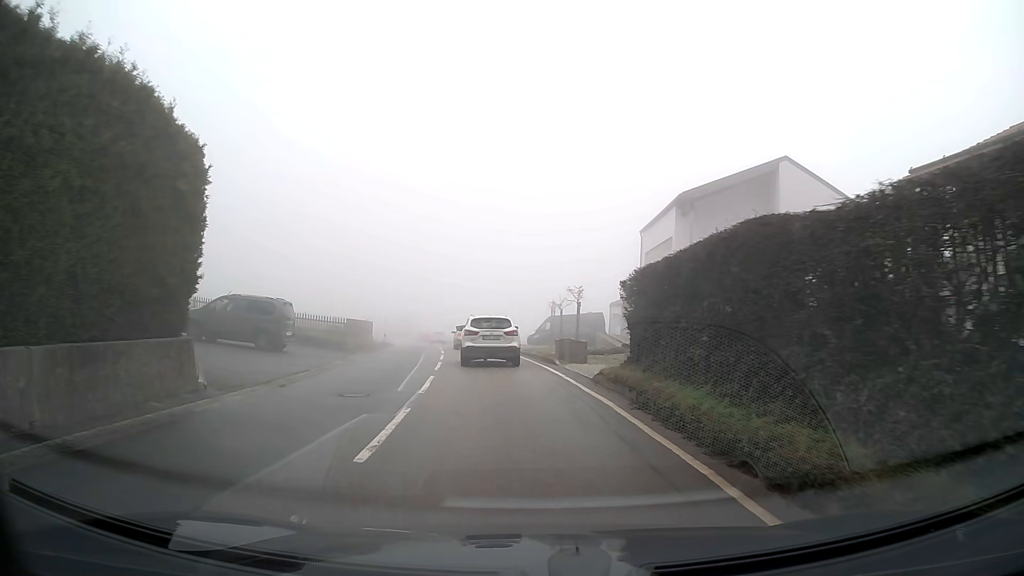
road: tertiary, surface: asphalt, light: Day
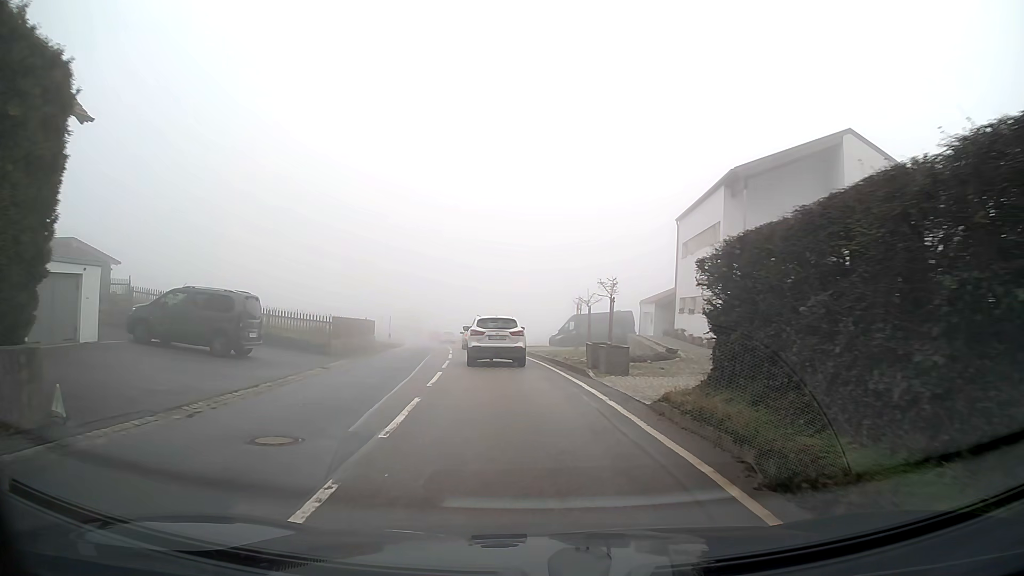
(-0.1, +5.0) m; -2°
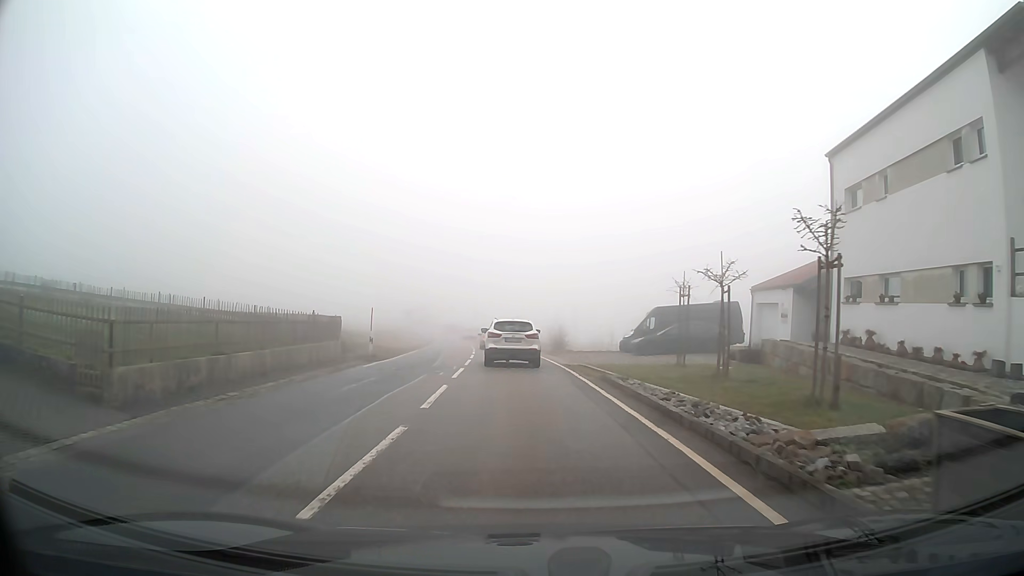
(-0.6, +15.6) m; -4°
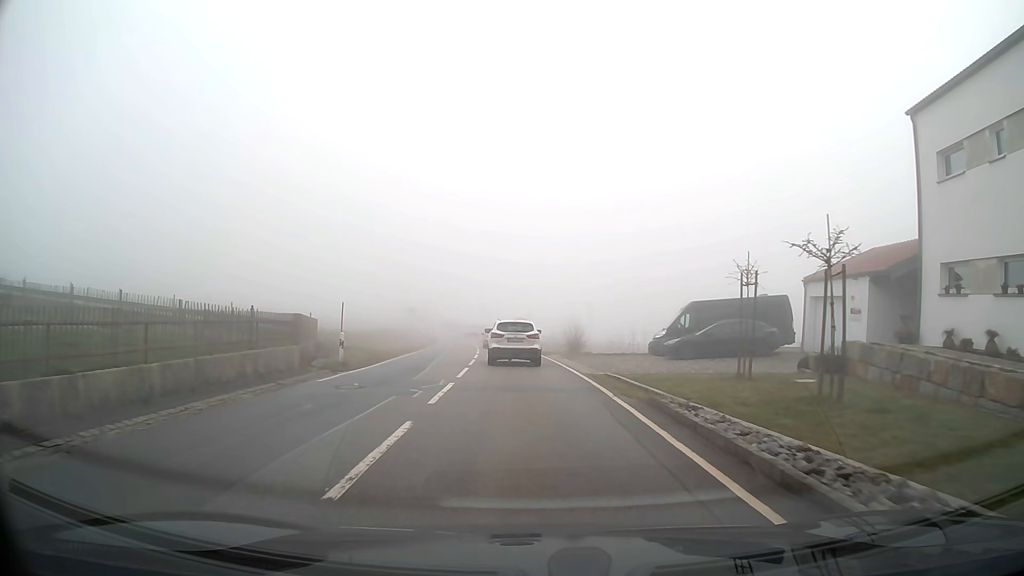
(0.0, +5.5) m; -1°
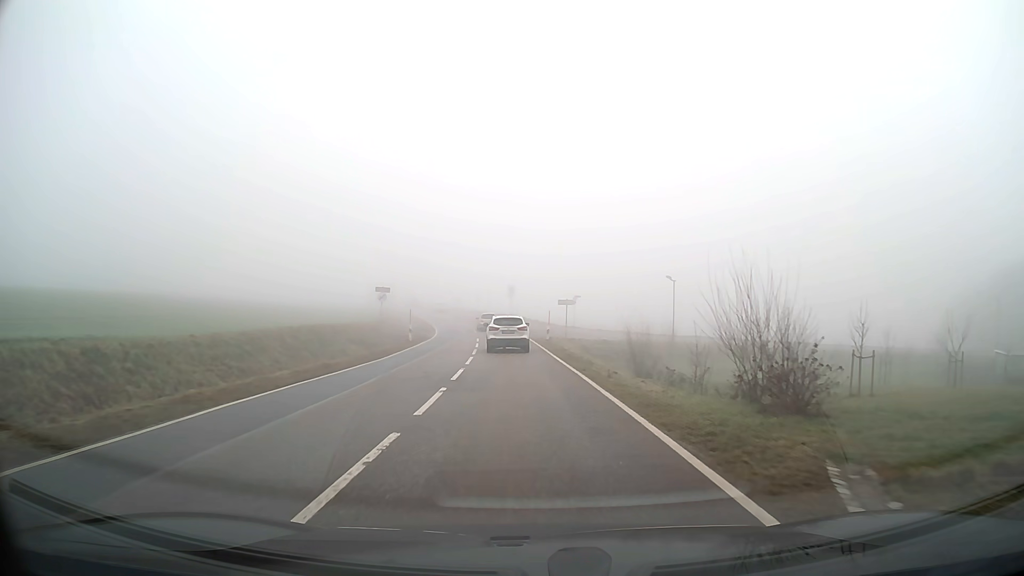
(-0.9, +30.7) m; -3°
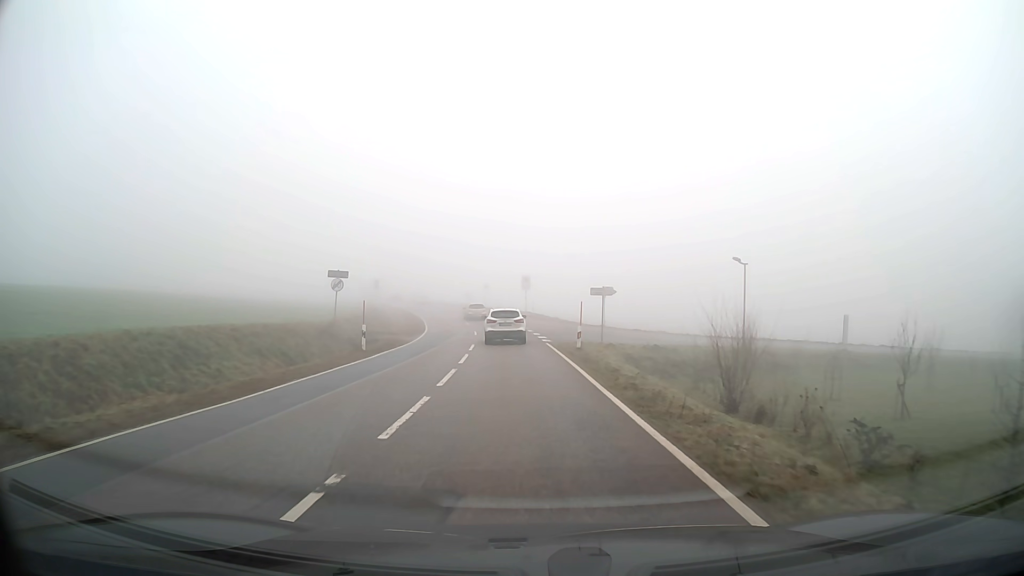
(-0.2, +14.0) m; -2°
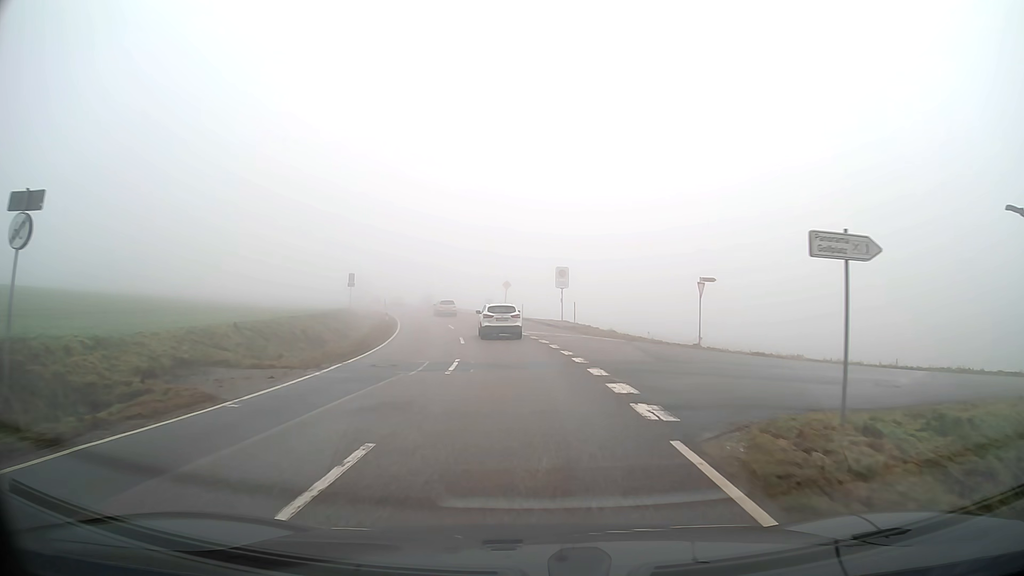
(-0.5, +22.9) m; -3°
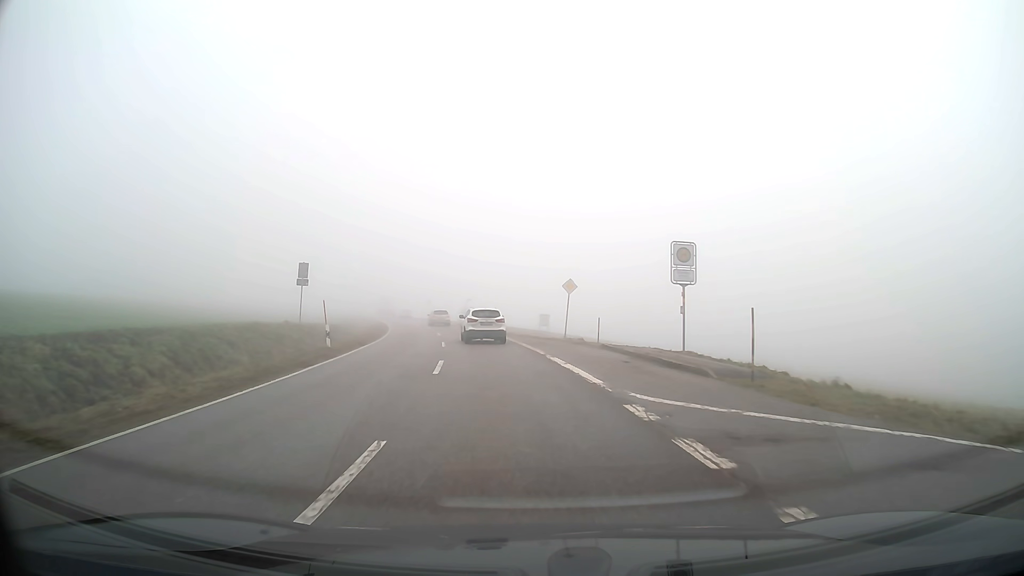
(-1.0, +24.1) m; -5°
